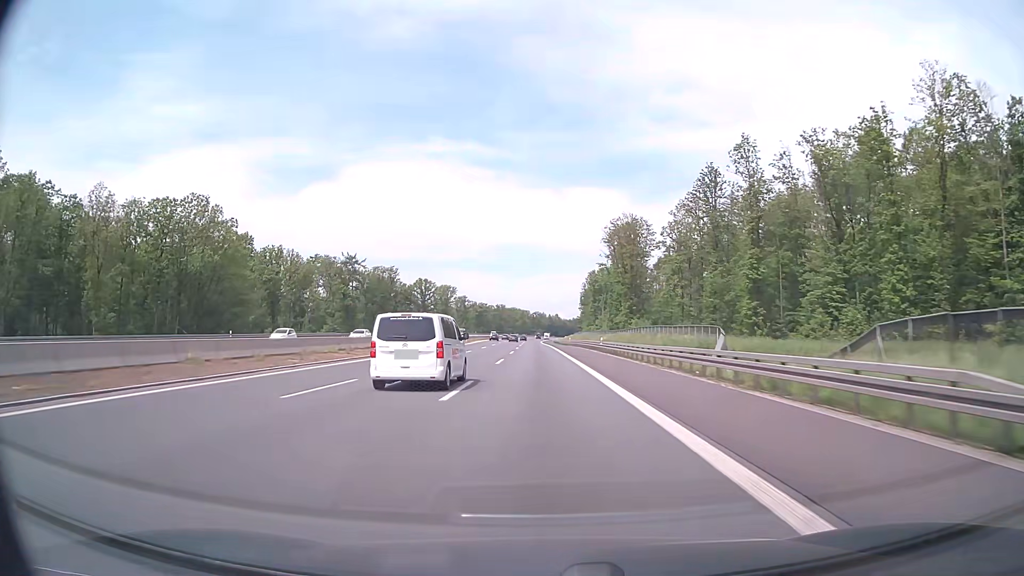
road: motorway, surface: asphalt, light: Day
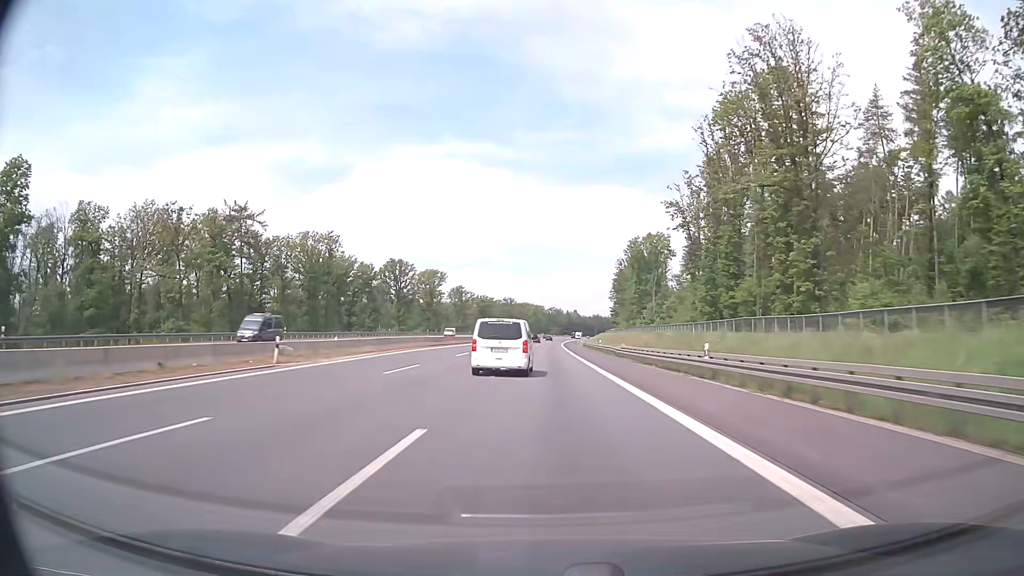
(-1.2, +82.6) m; -1°
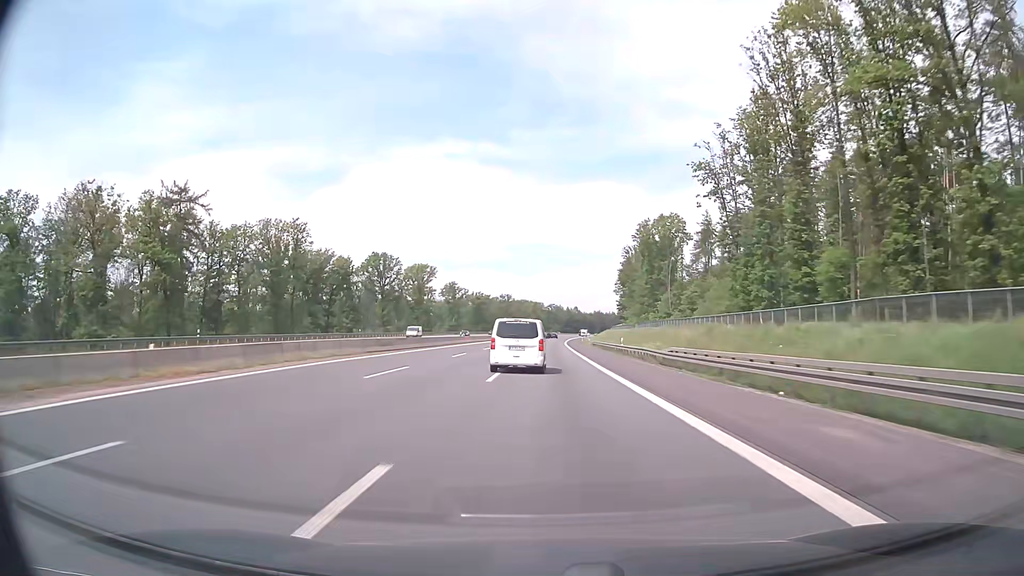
(0.0, +20.7) m; 0°
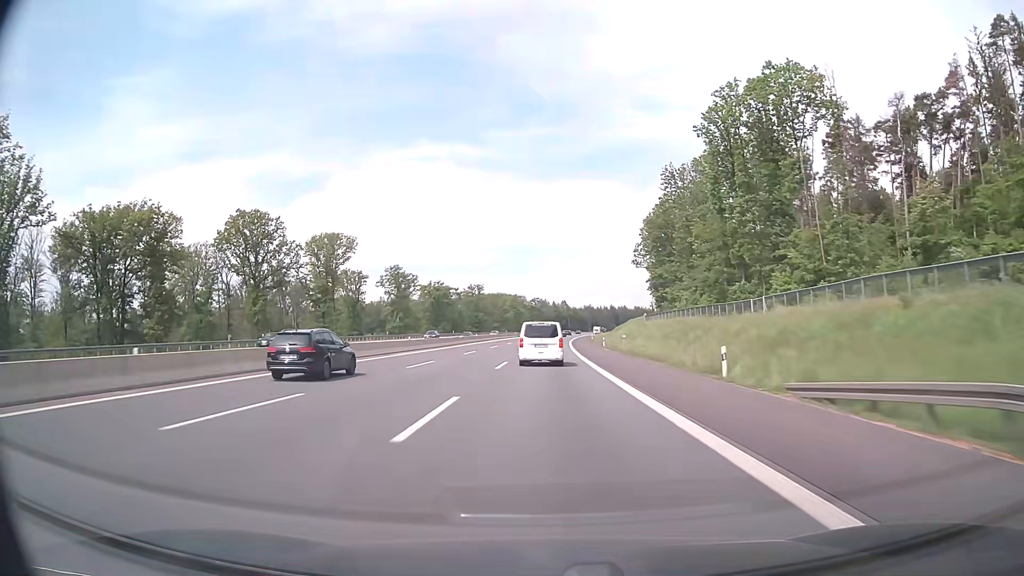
(+0.7, +82.7) m; +1°
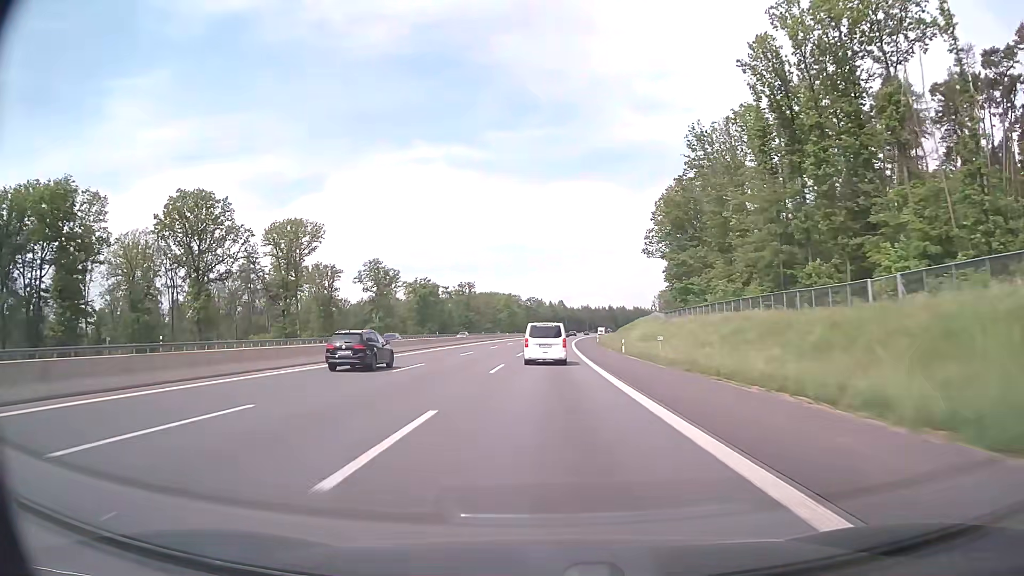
(+0.1, +20.7) m; 0°
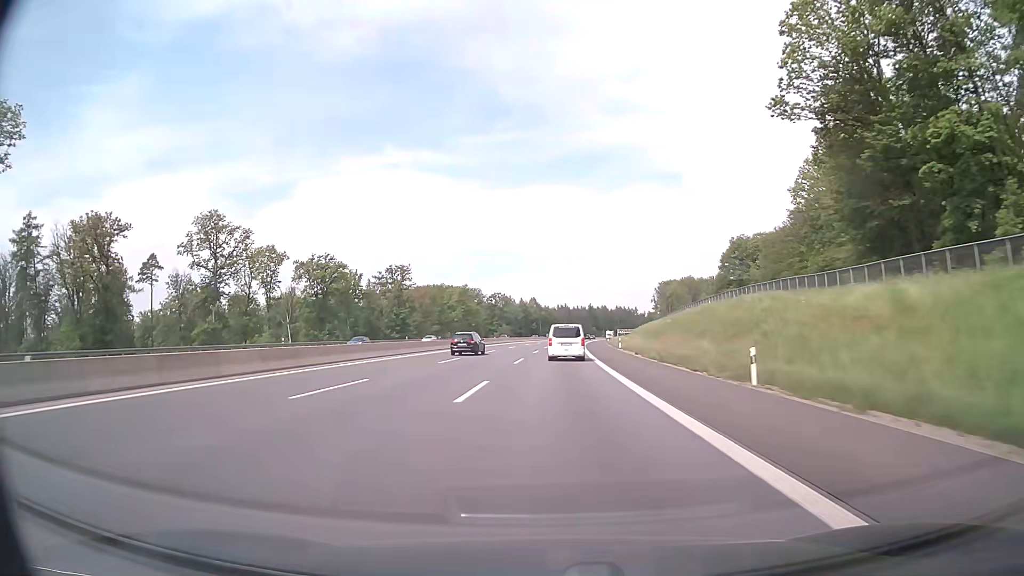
(+1.4, +82.5) m; +2°
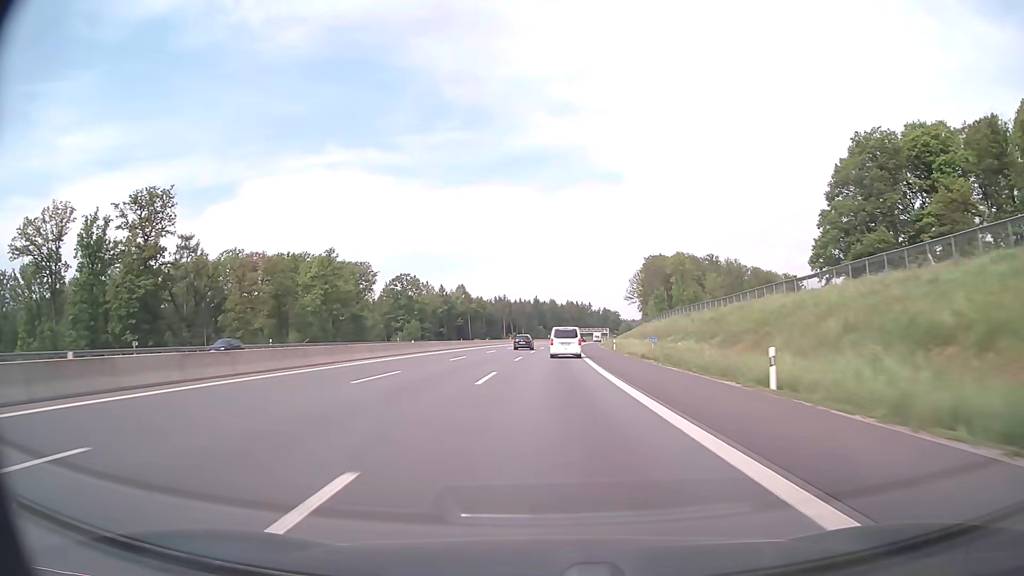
(+4.1, +102.9) m; +5°
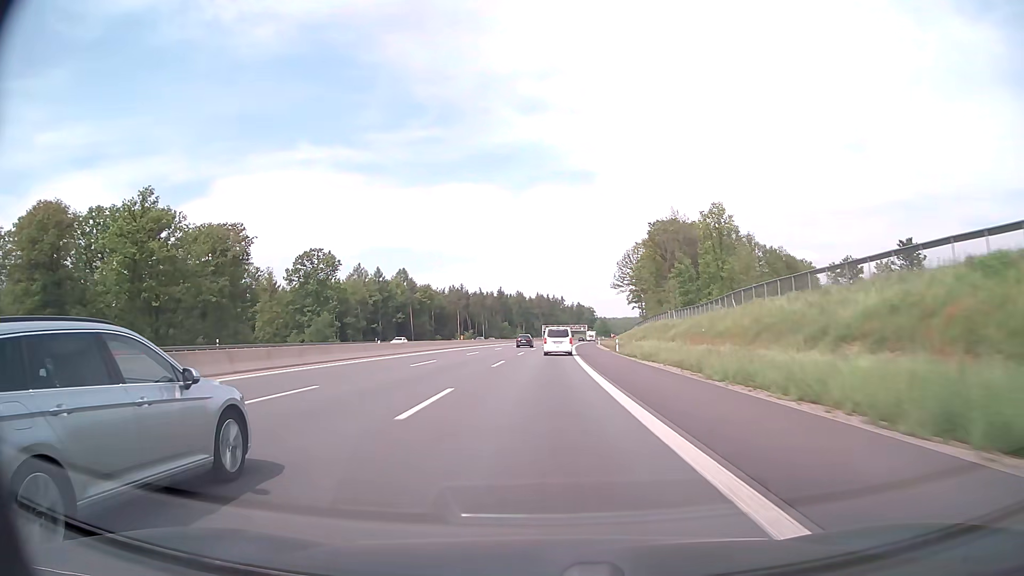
(+1.4, +61.9) m; +3°
(0, +10) (0, +20) (0, +30) (0, +40) (+1, +50) (+1, +60) (+2, +70) (+2, +80) (+3, +90) (+3, +100) m
